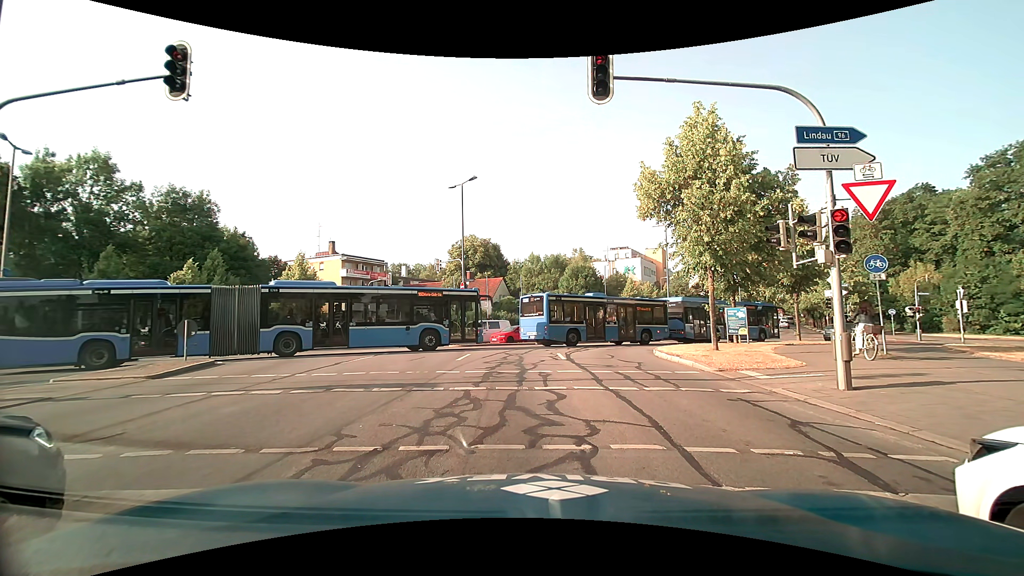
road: secondary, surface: asphalt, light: Day
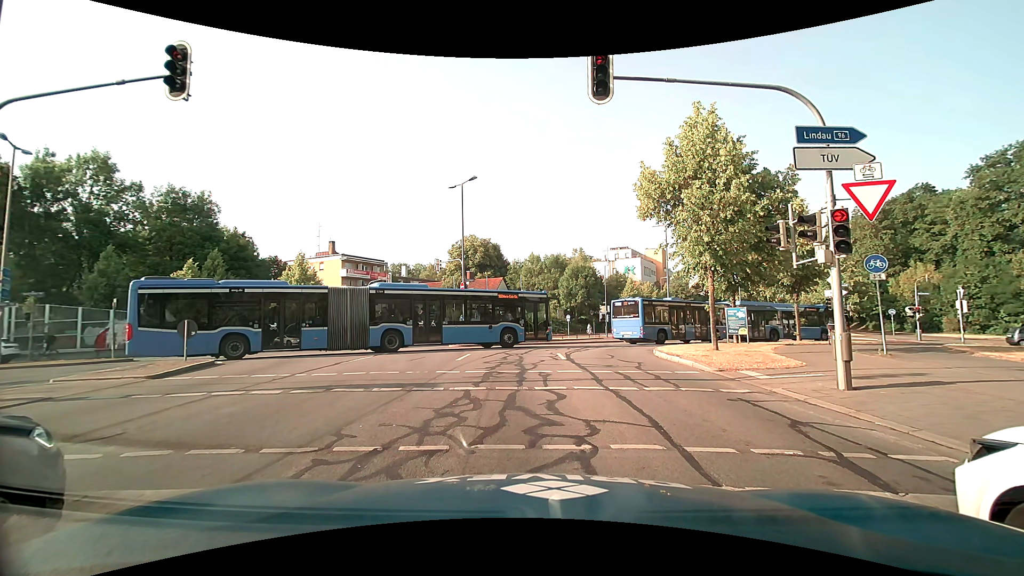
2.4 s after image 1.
(0.0, 0.0) m; 0°
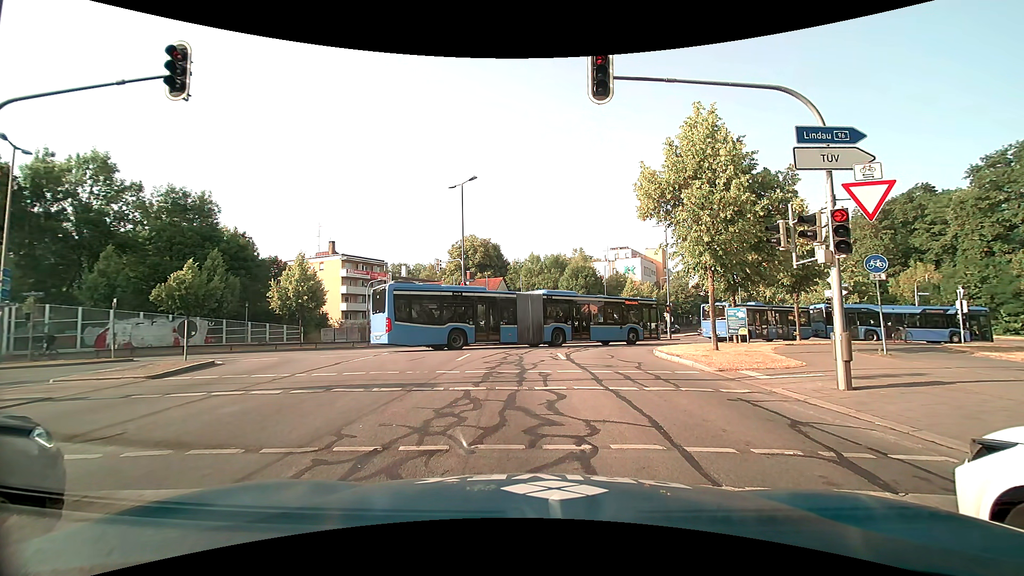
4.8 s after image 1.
(0.0, 0.0) m; 0°
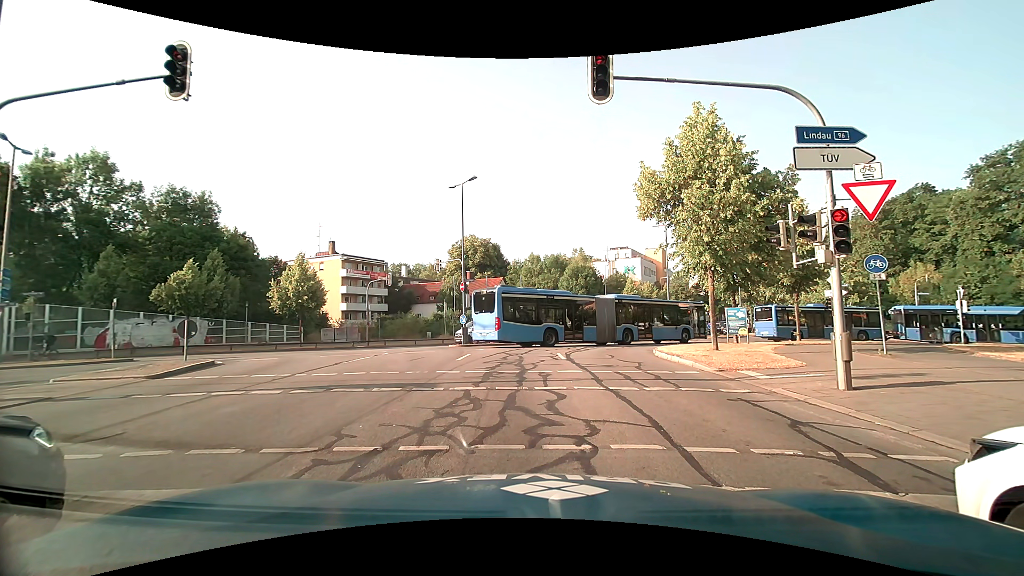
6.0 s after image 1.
(0.0, 0.0) m; 0°
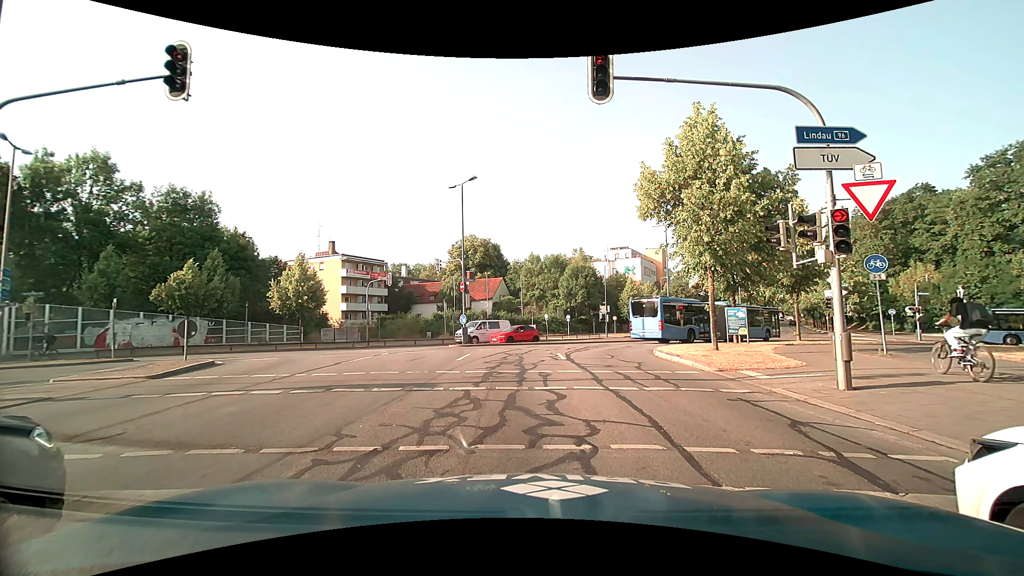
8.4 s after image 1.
(0.0, 0.0) m; 0°
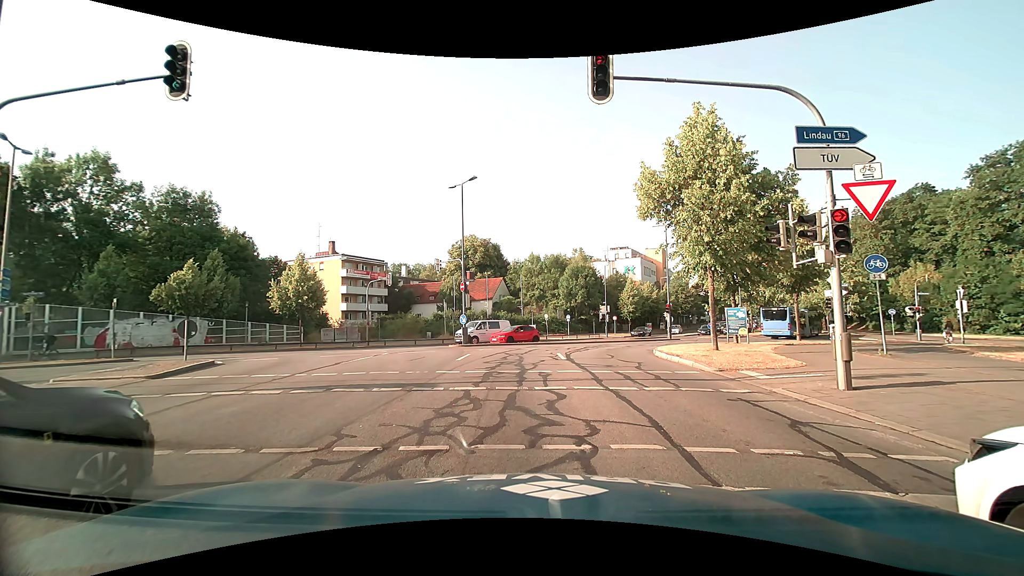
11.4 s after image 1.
(0.0, 0.0) m; 0°
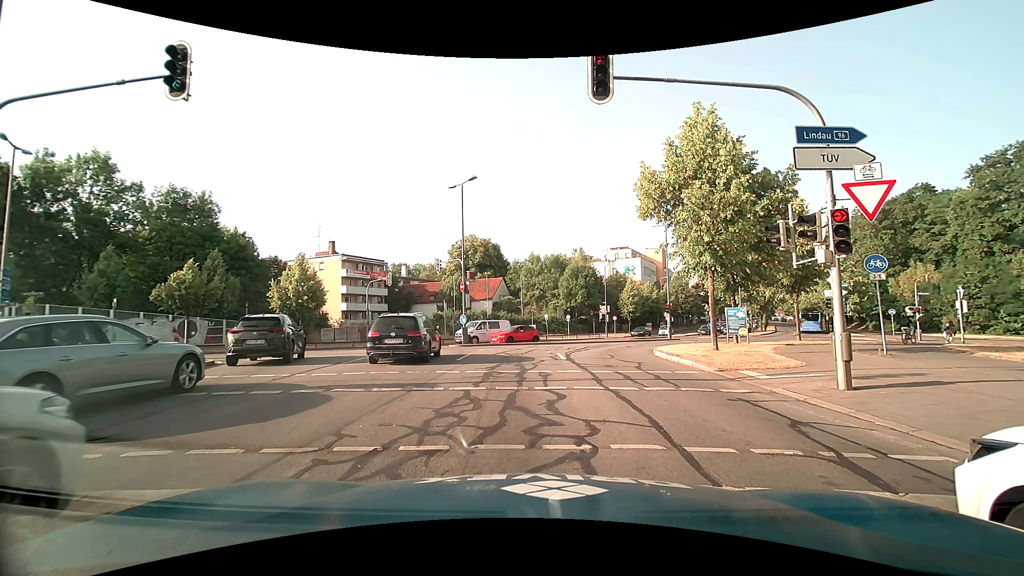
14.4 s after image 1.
(0.0, 0.0) m; 0°
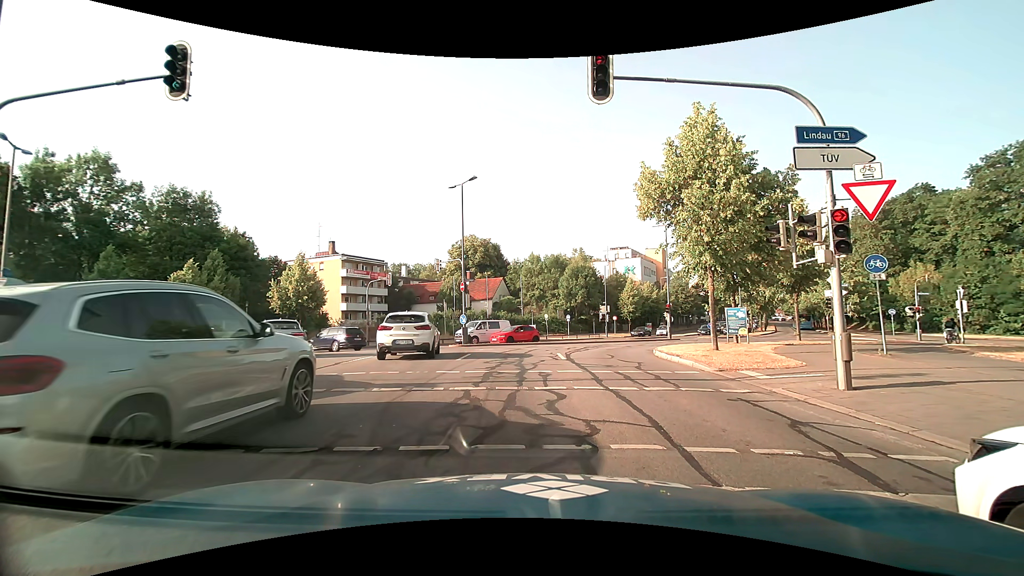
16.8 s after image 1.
(0.0, 0.0) m; 0°
(-1, +10) (-2, +20) (0, +30) (+6, +37) (+13, +44) (+20, +52) (+26, +60) (+31, +68) (+36, +77) (+40, +86) m
